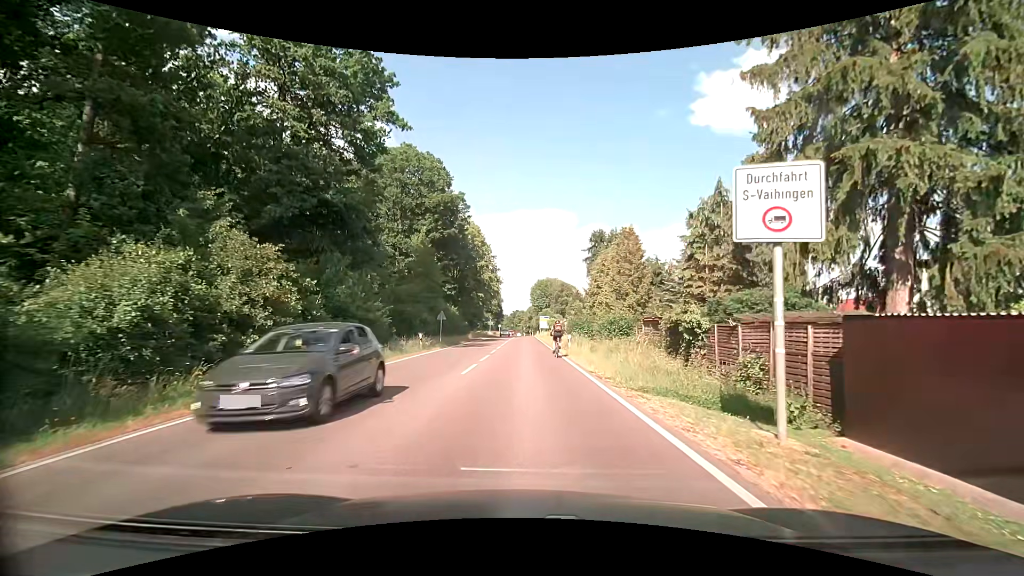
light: Day
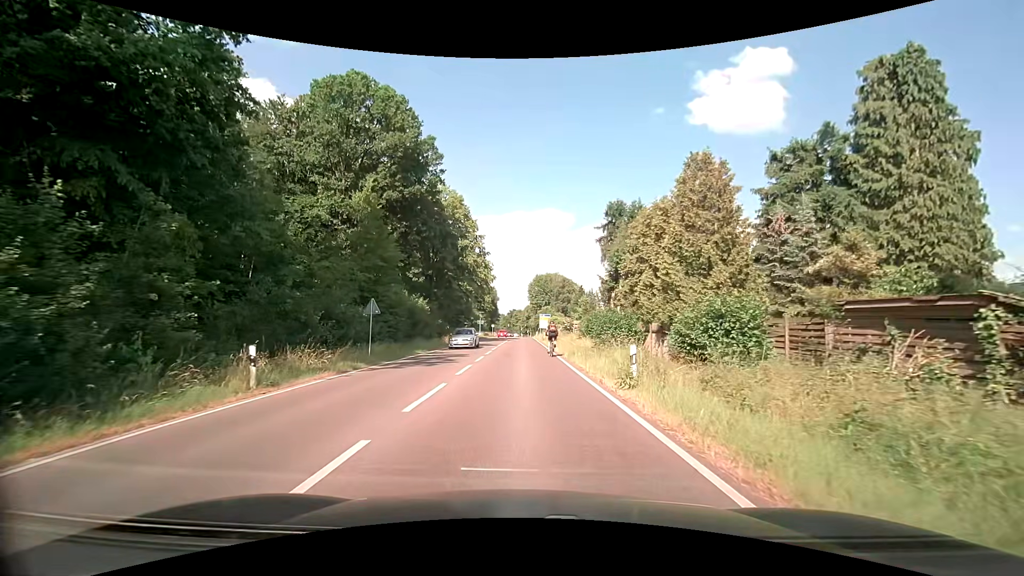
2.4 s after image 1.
(+0.1, +18.3) m; 0°
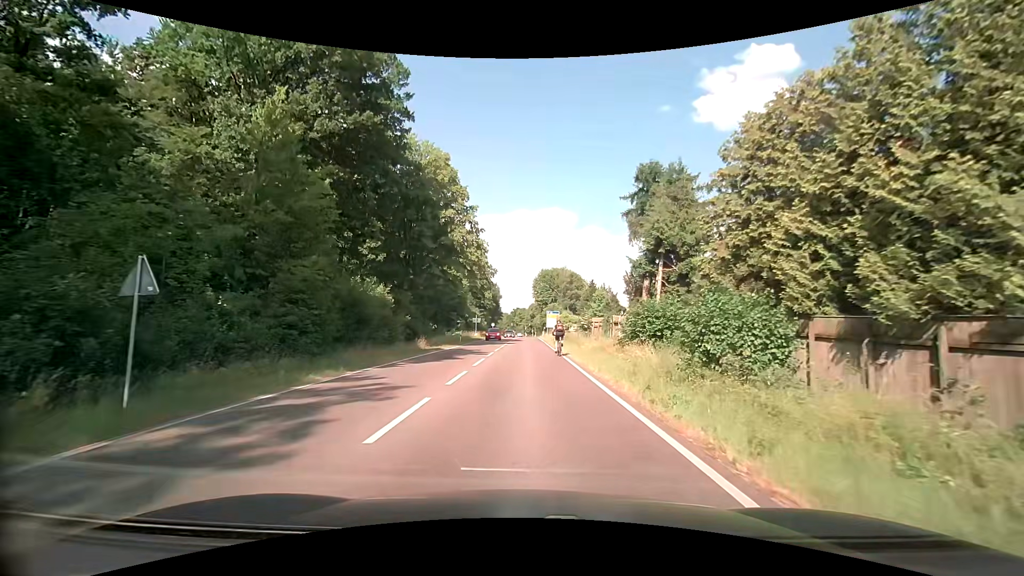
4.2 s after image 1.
(-0.1, +14.4) m; 0°
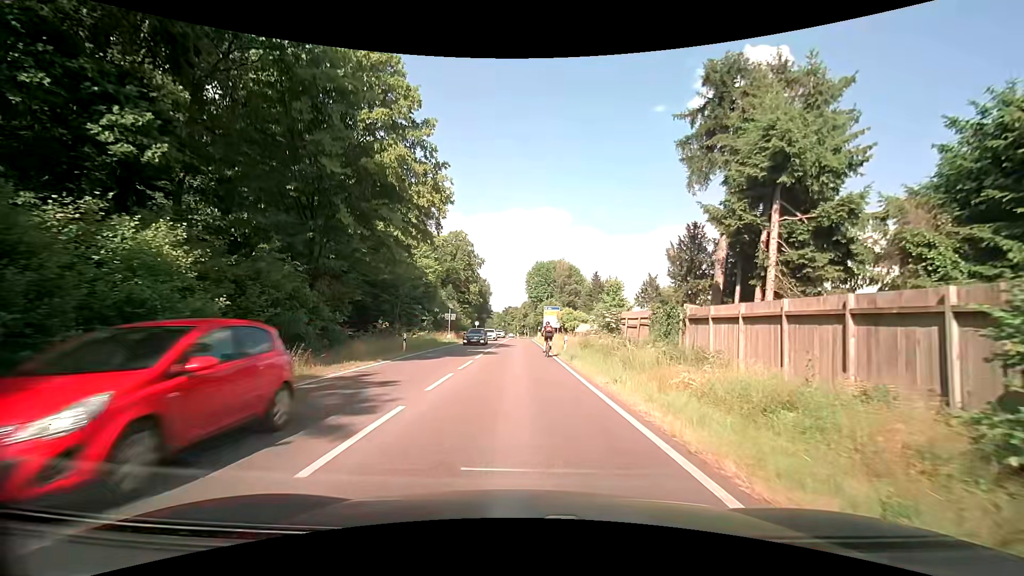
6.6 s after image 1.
(+0.1, +19.4) m; +1°
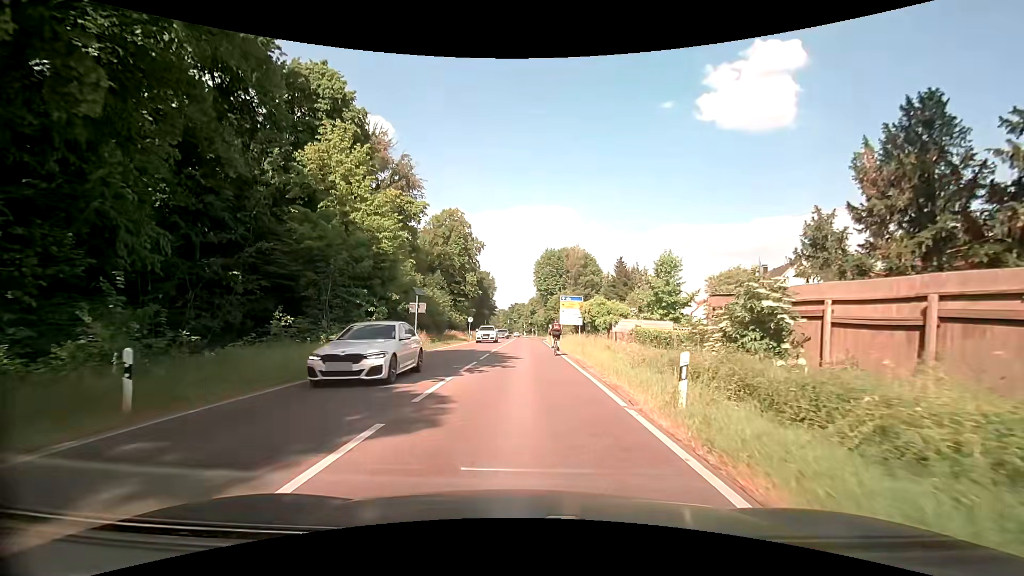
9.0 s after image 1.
(-0.2, +19.8) m; 0°
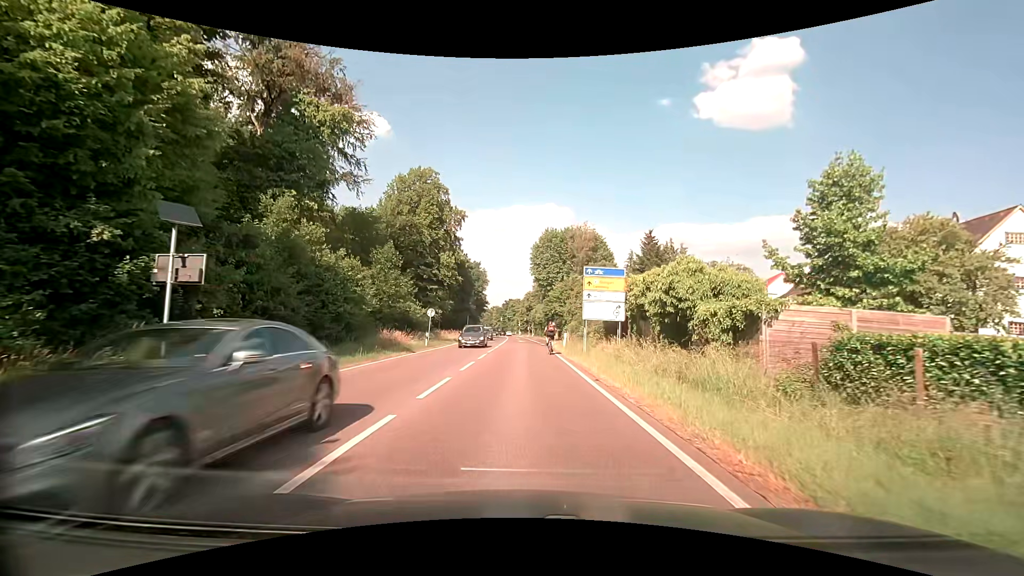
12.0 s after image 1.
(-0.1, +23.5) m; +1°
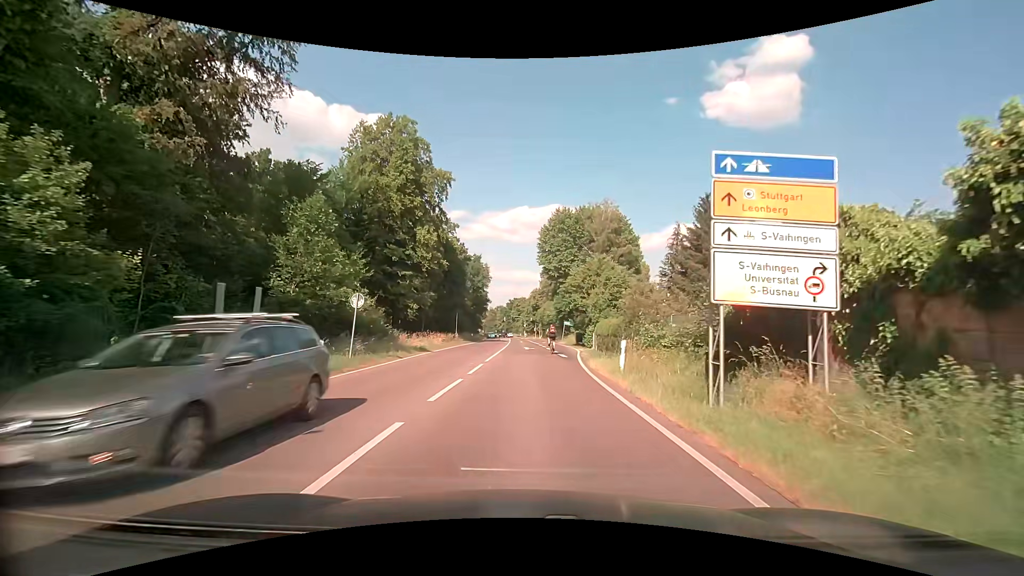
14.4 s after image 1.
(-0.3, +18.4) m; -1°
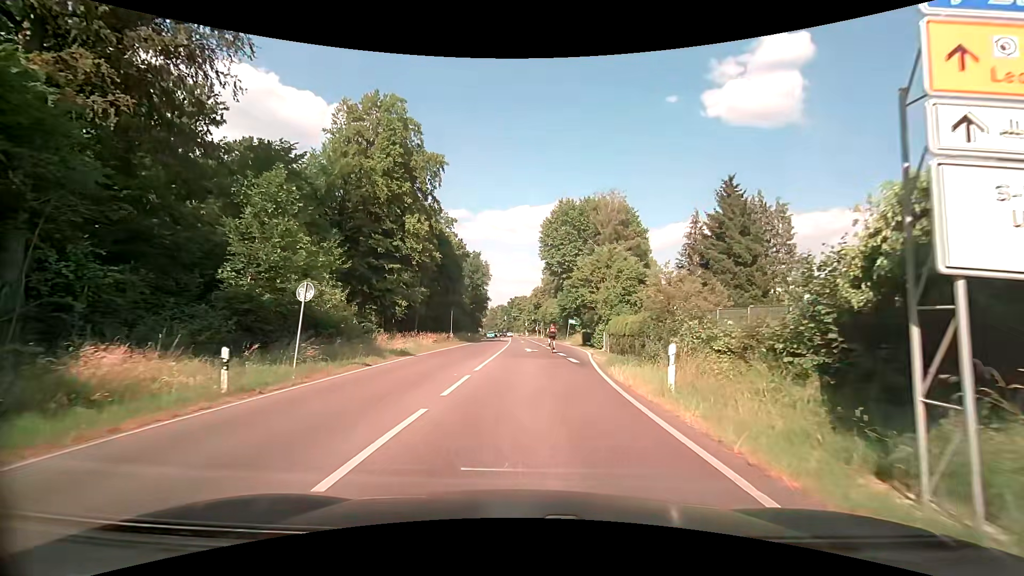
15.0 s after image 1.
(0.0, +5.1) m; 0°
(0, +10) (0, +20) (0, +30) (0, +40) (0, +50) (0, +60) (-1, +70) (-1, +80) (-1, +90) (-1, +100) m
